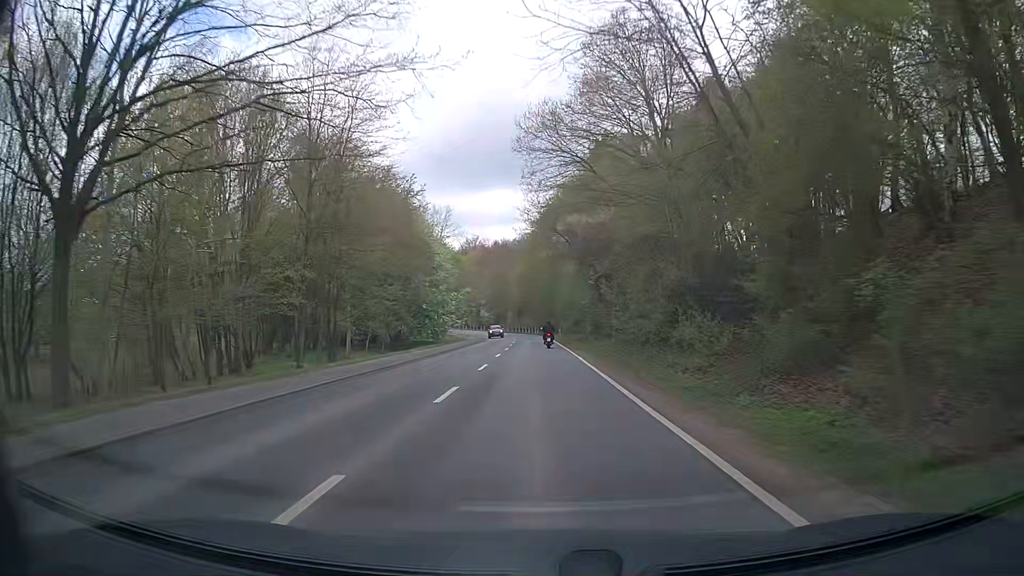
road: secondary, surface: asphalt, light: Day
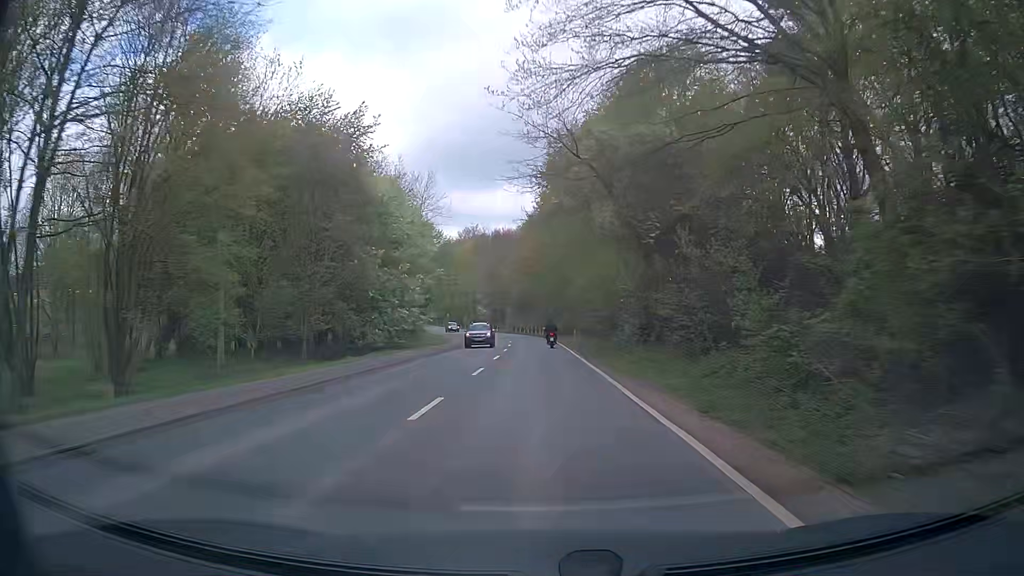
(0.0, +20.5) m; 0°
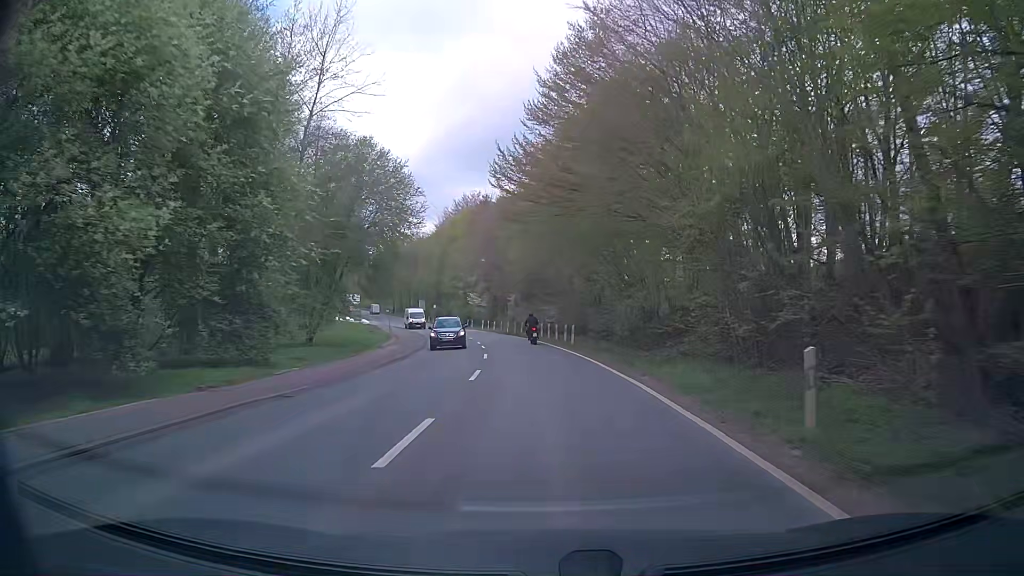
(-0.5, +39.0) m; -2°
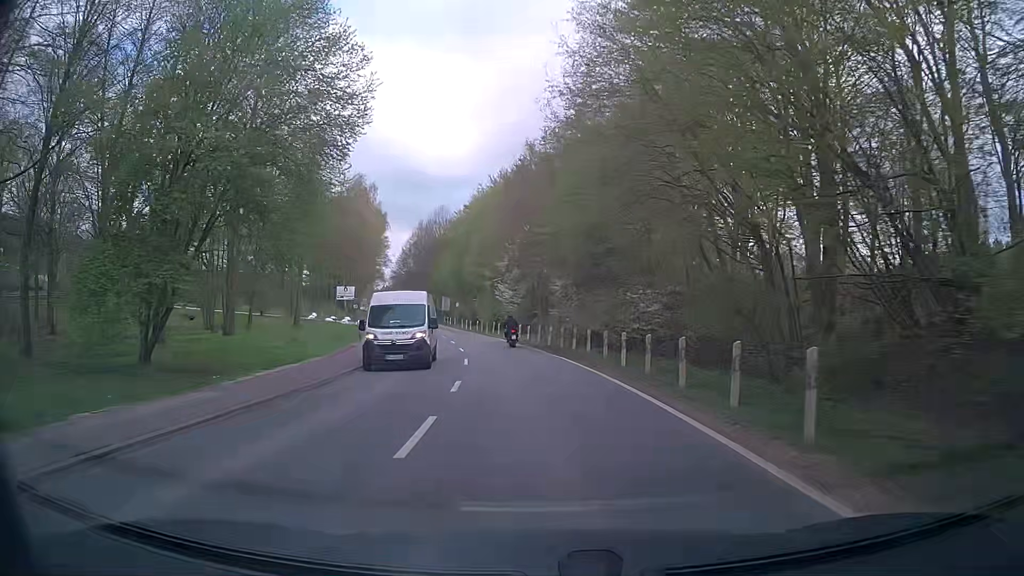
(-0.6, +26.4) m; -3°
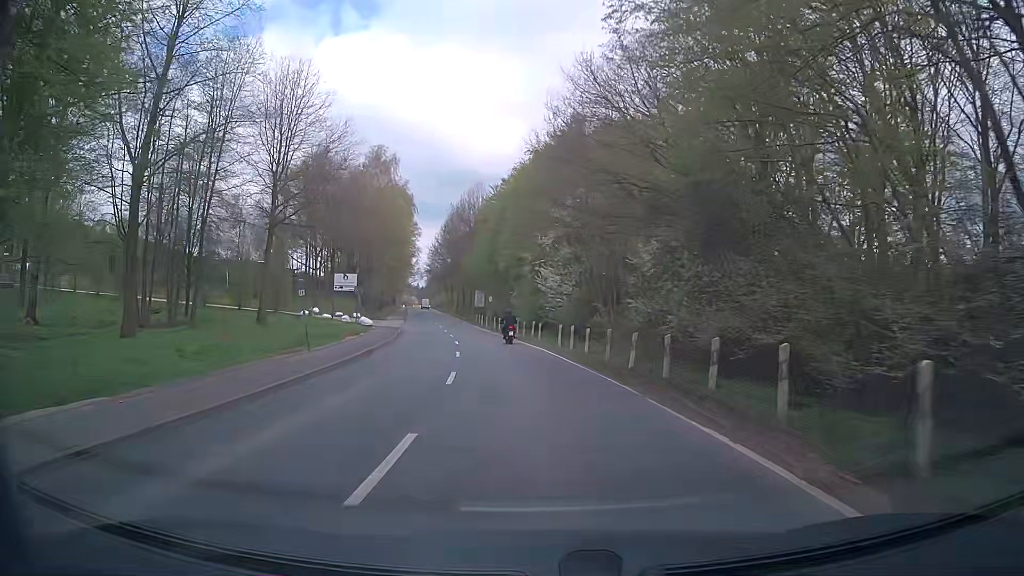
(-0.6, +16.9) m; -4°
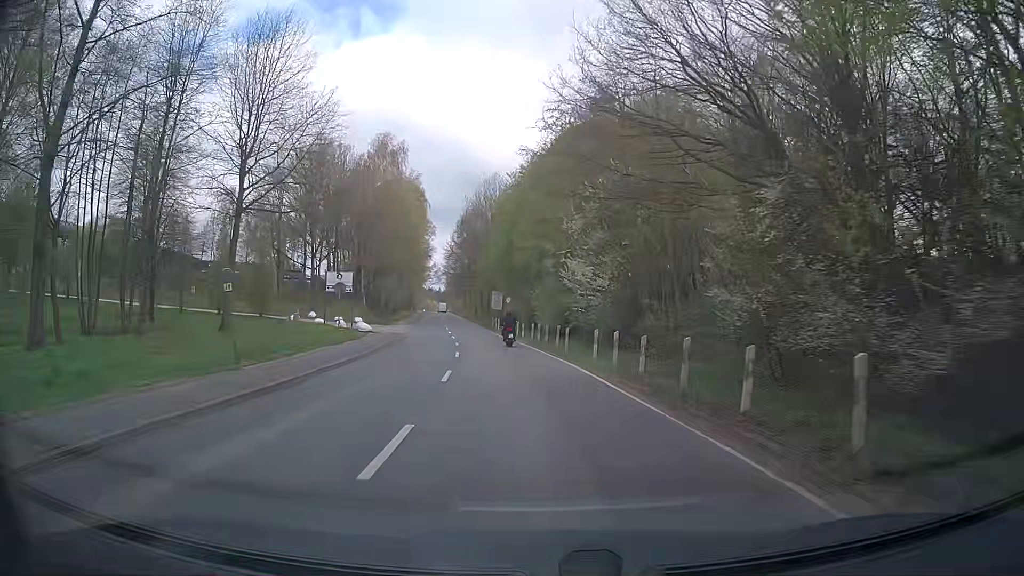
(-0.1, +8.1) m; -2°
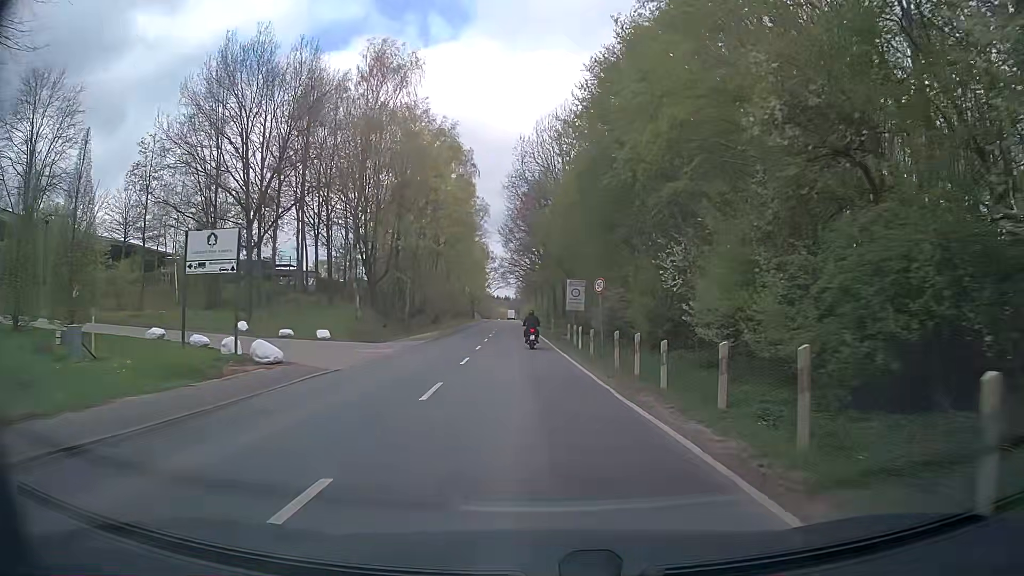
(-1.8, +30.0) m; -7°
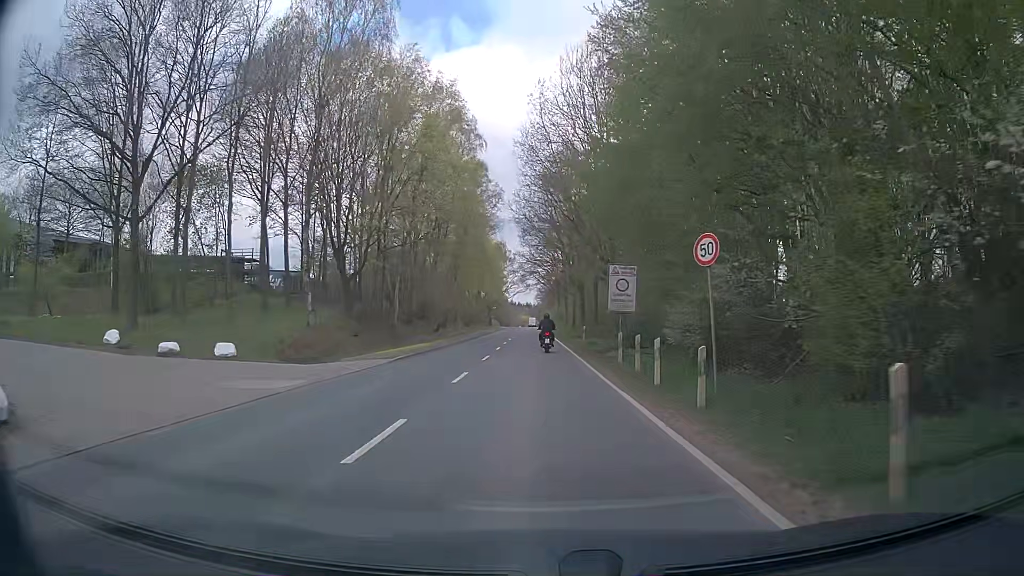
(-0.2, +14.2) m; -1°
(0, +10) (0, +20) (0, +30) (-1, +40) (-1, +50) (-1, +60) (-1, +70) (-2, +80) (-2, +90) (-2, +100) m
